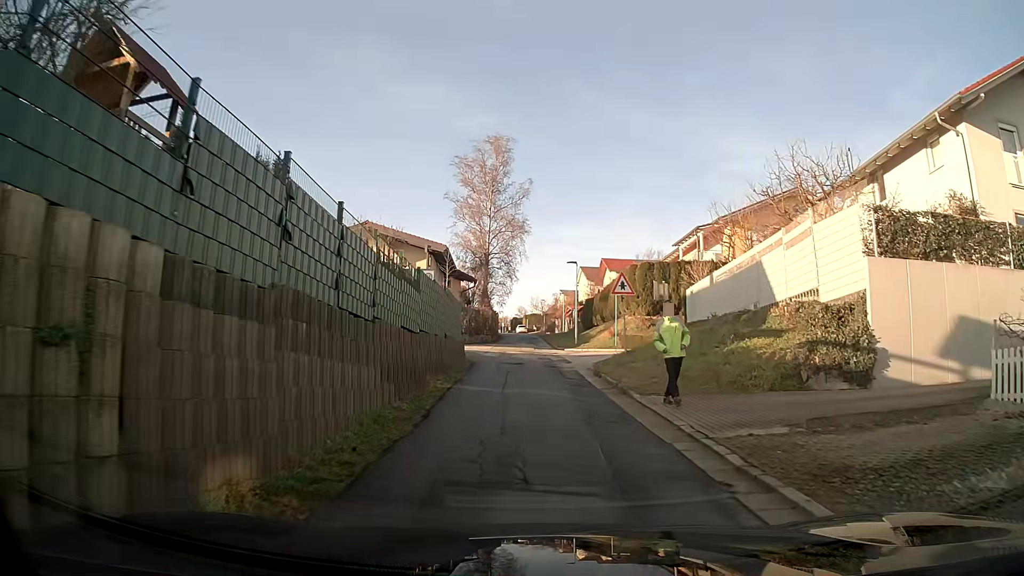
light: Day
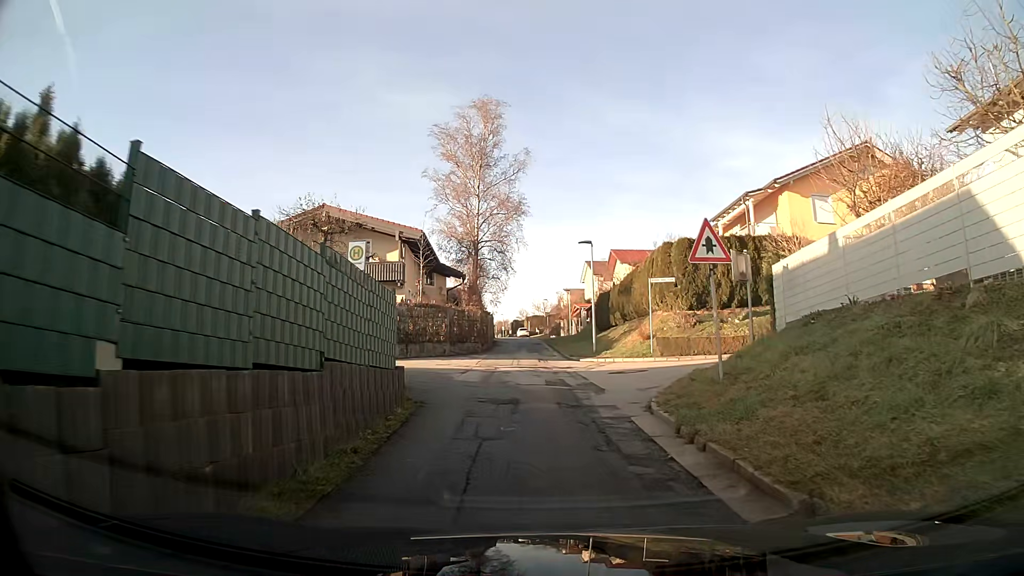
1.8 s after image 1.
(+0.1, +10.5) m; +1°
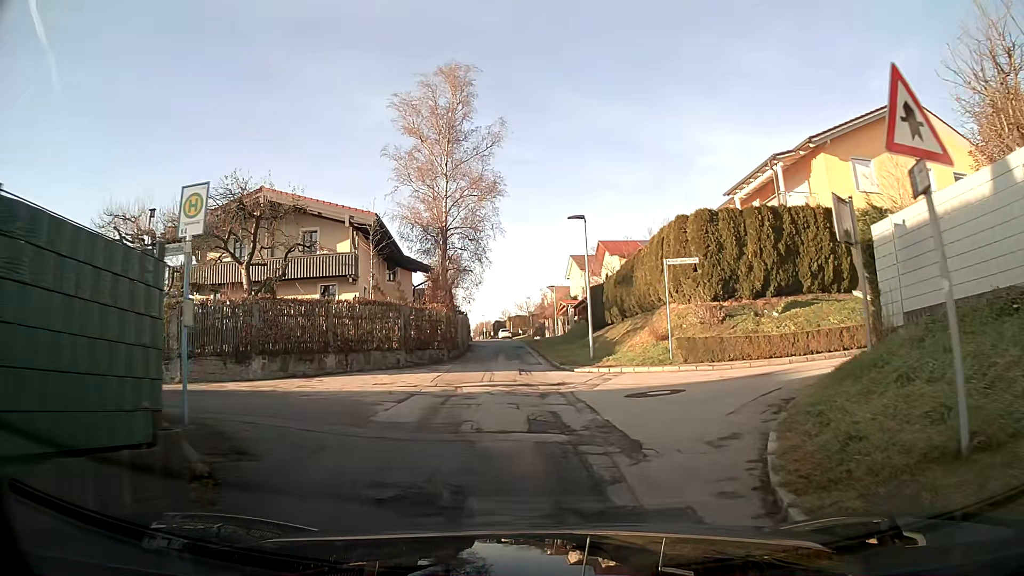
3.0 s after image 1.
(+0.1, +6.8) m; +1°
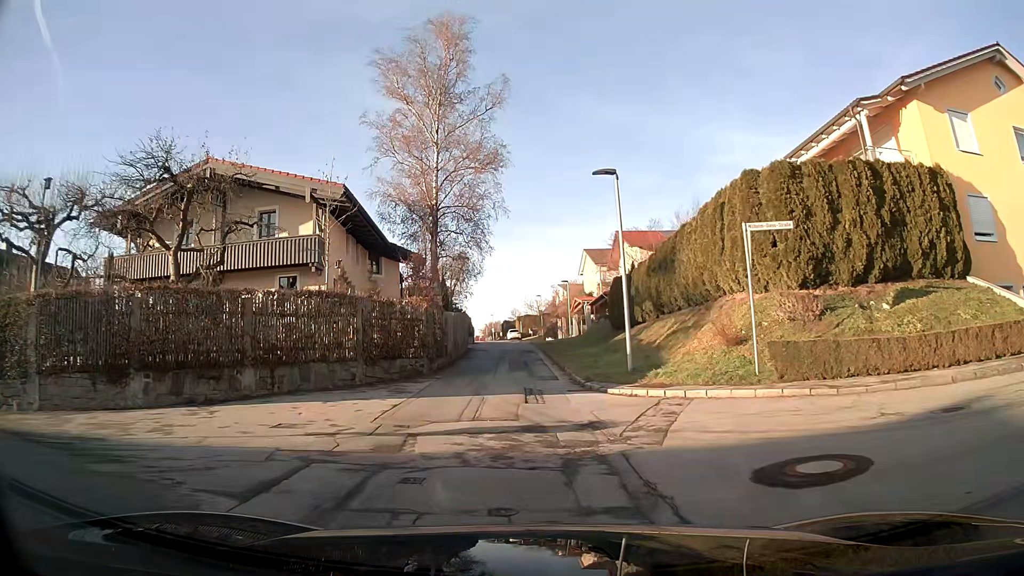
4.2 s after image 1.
(0.0, +7.1) m; -1°
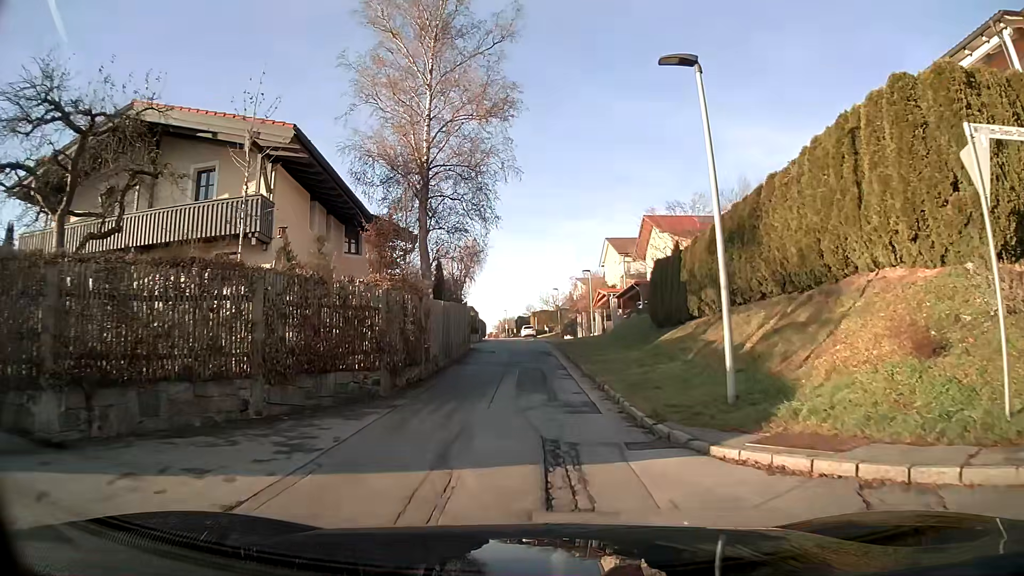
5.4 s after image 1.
(-0.1, +7.3) m; -1°
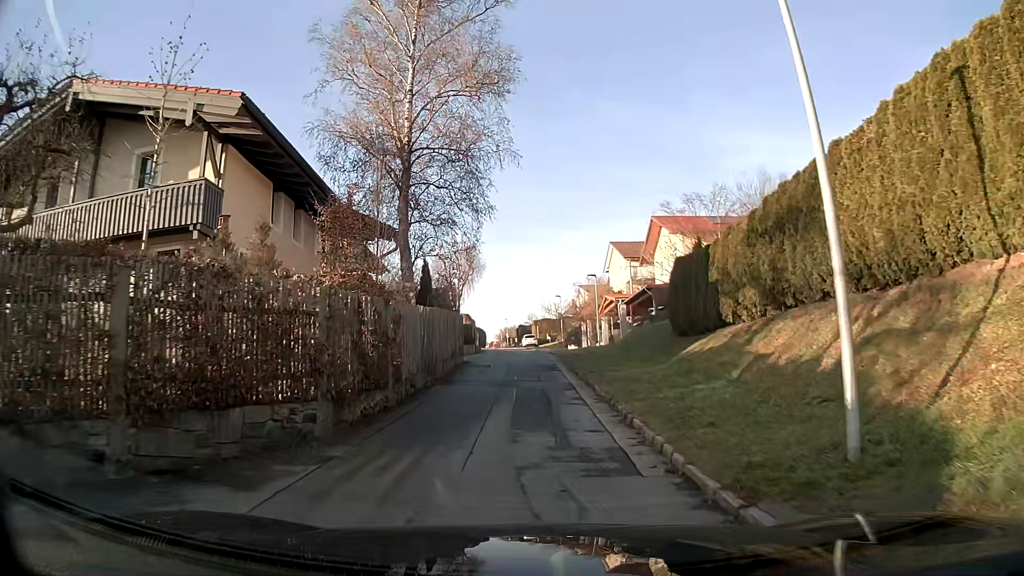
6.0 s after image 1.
(0.0, +3.6) m; 0°
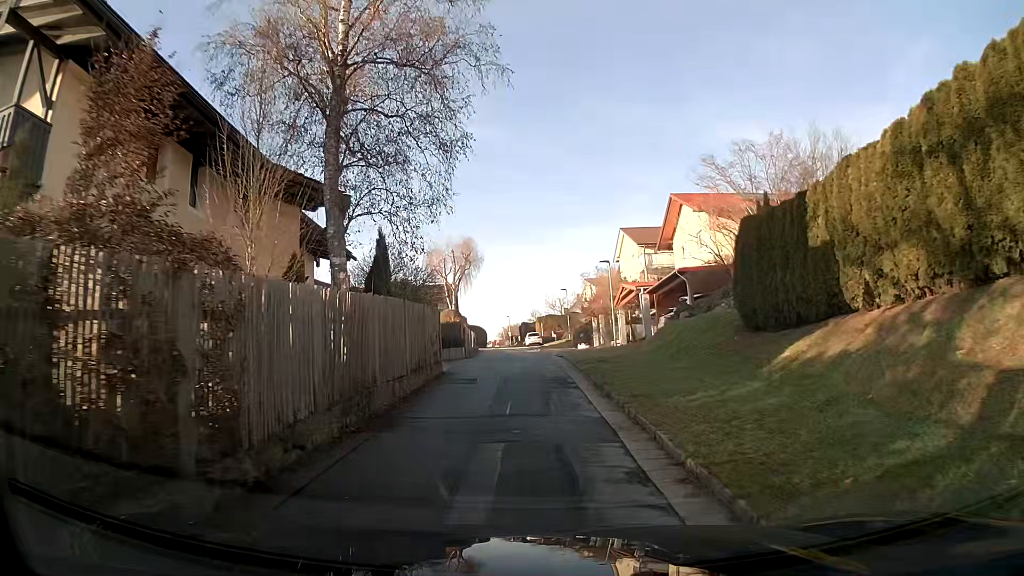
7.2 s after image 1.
(0.0, +7.2) m; 0°
